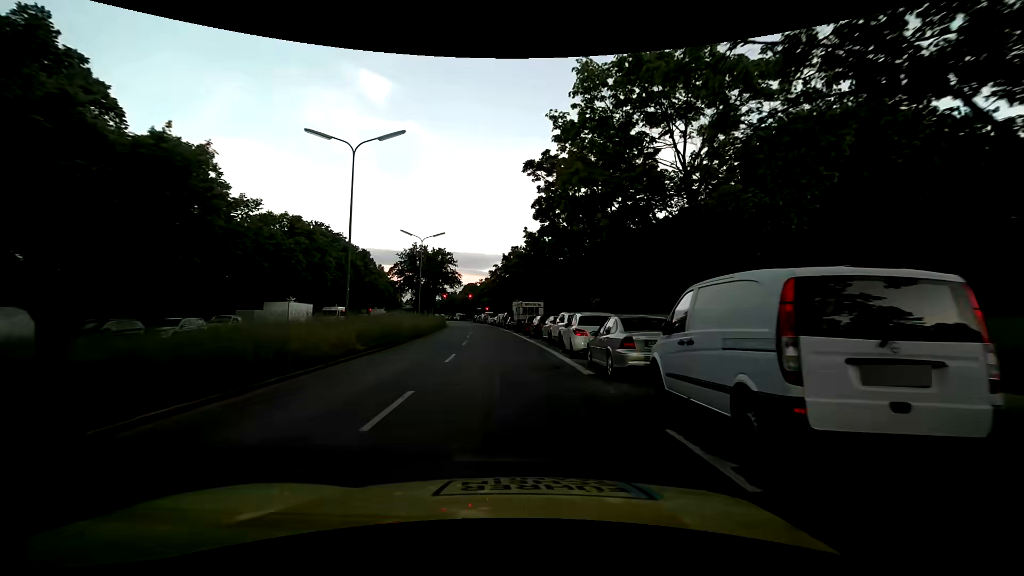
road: secondary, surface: asphalt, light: Day
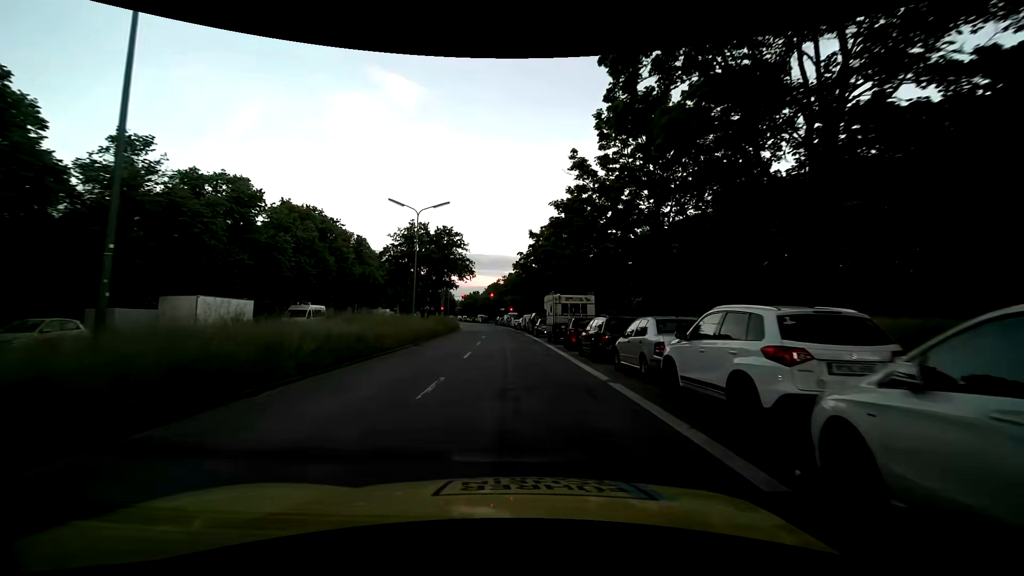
(-0.6, +15.7) m; -3°
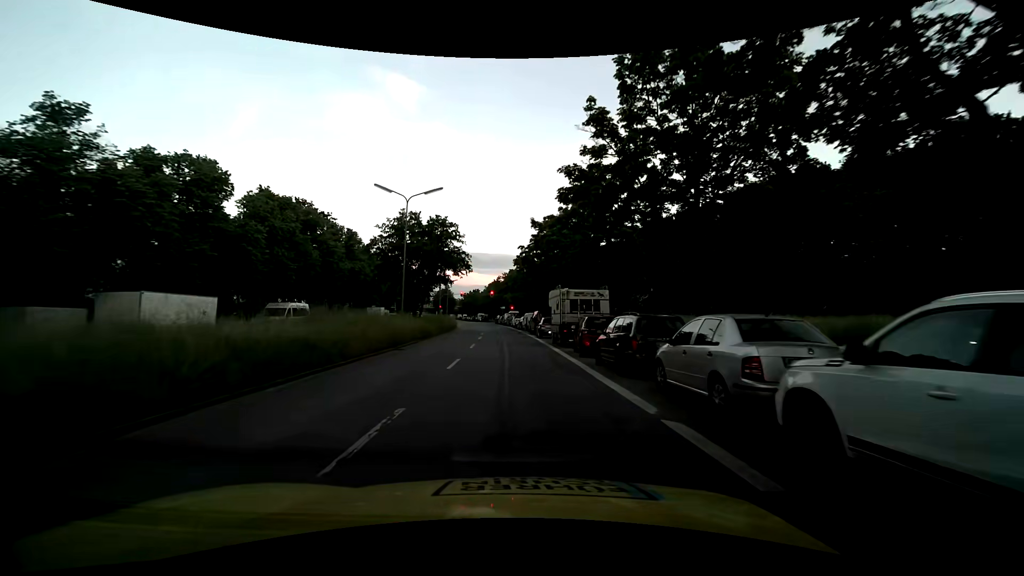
(0.0, +4.1) m; 0°
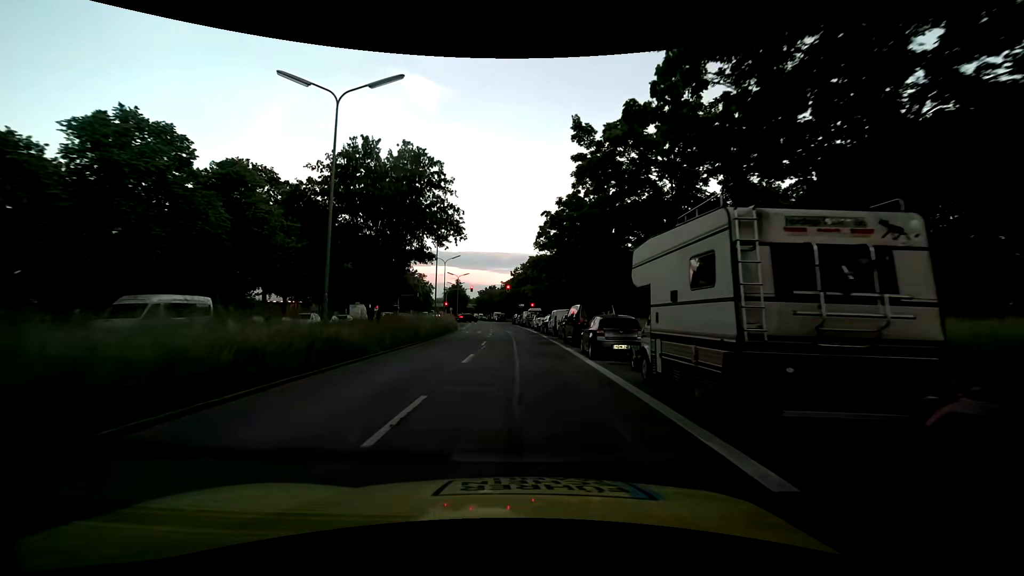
(-0.2, +16.9) m; -2°
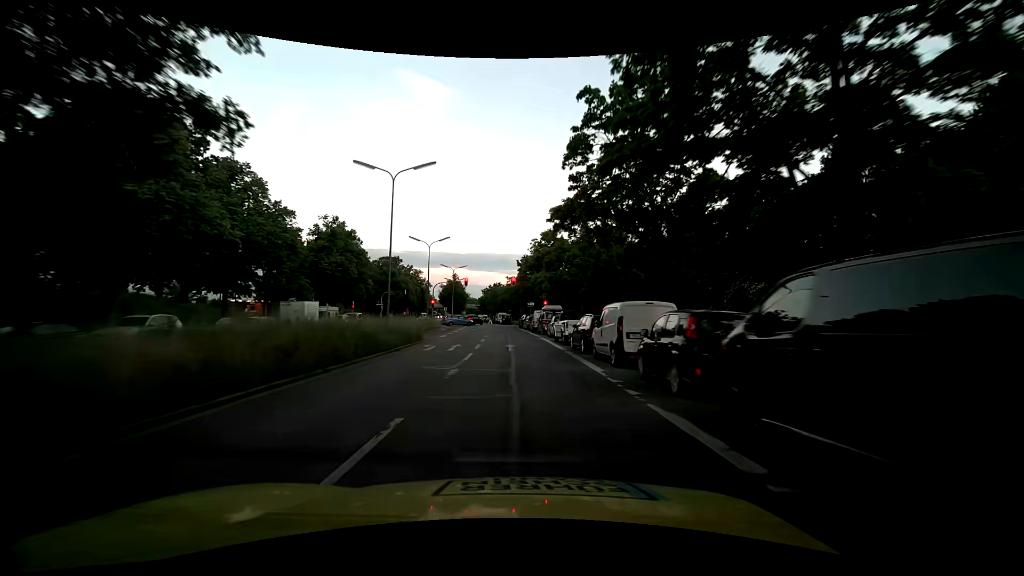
(-0.1, +19.6) m; -1°
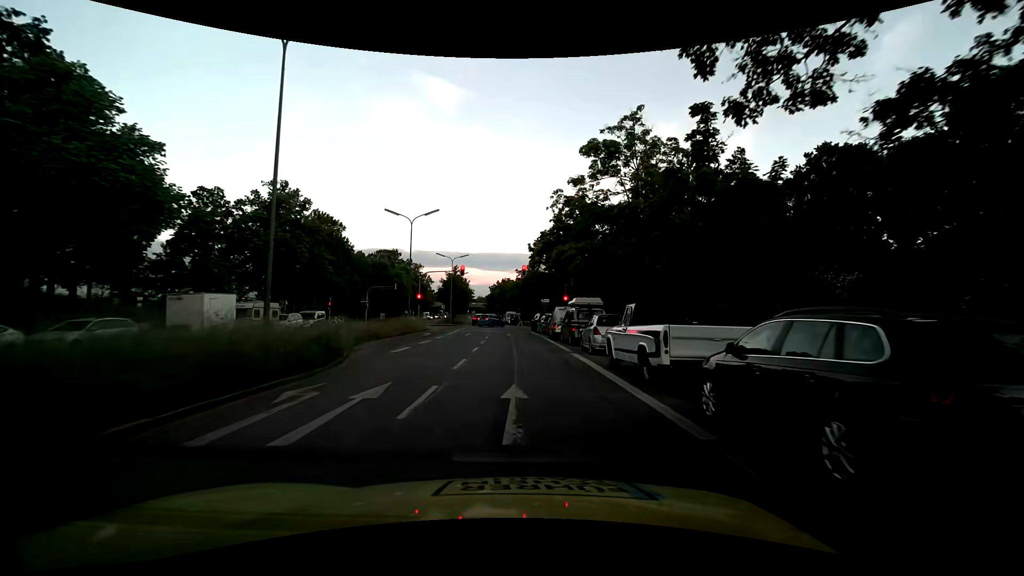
(-0.2, +14.9) m; -1°
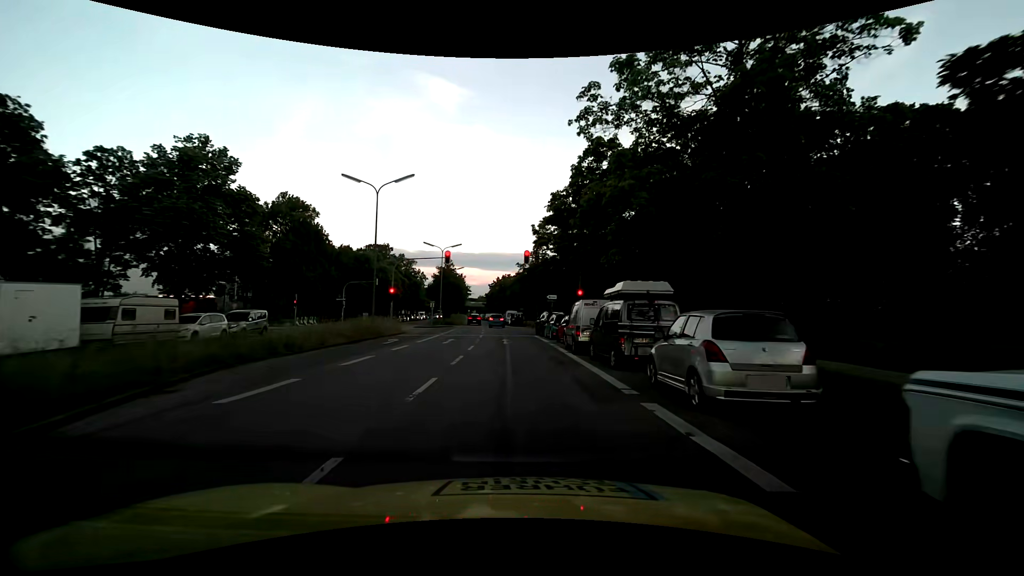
(-0.1, +10.9) m; 0°
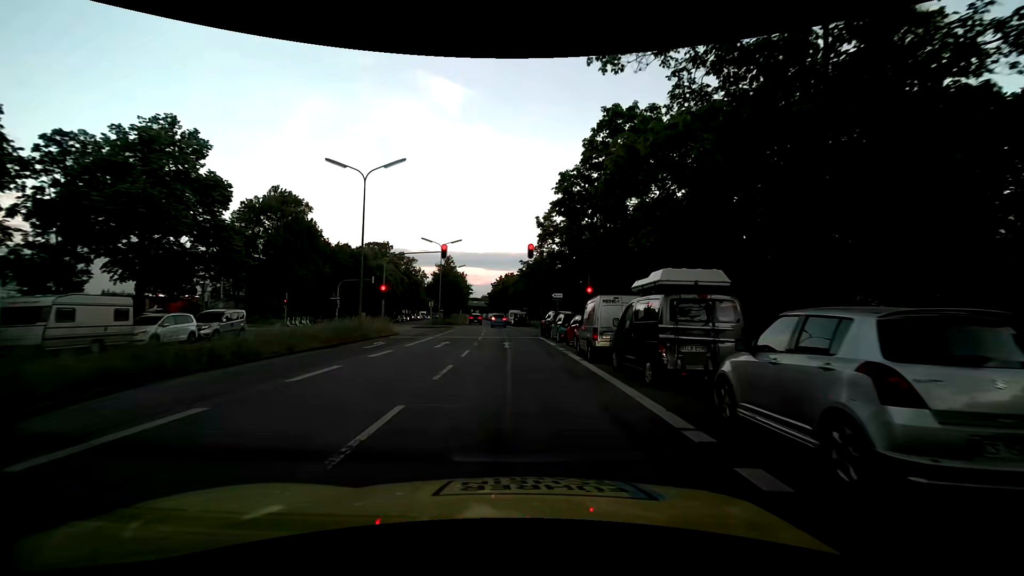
(0.0, +3.3) m; -1°
(0, +10) (0, +20) (-1, +30) (-1, +40) (-2, +50) (-2, +60) (-3, +70) (-4, +80) (-5, +90) (-6, +100) m
